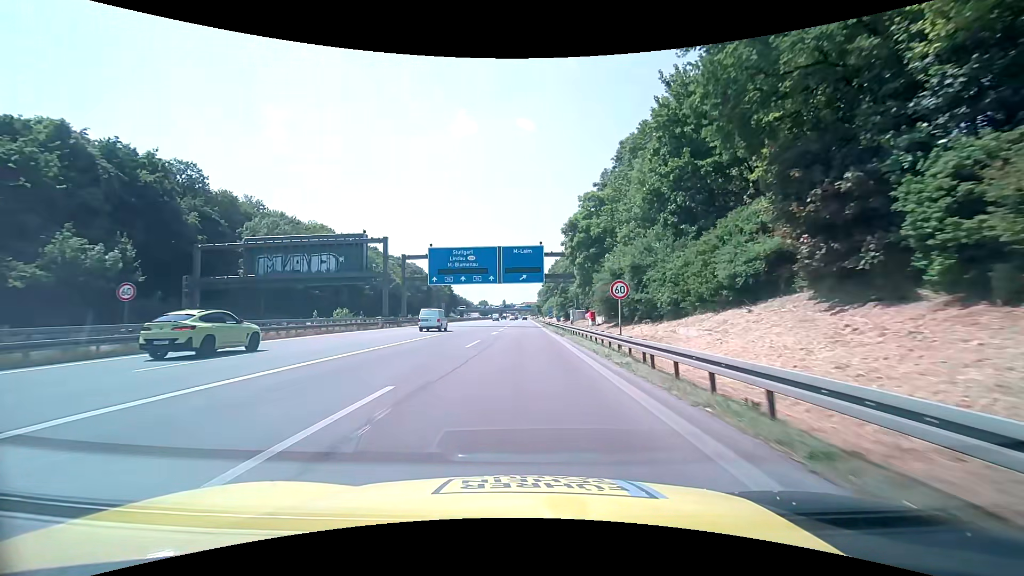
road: motorway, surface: asphalt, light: Day
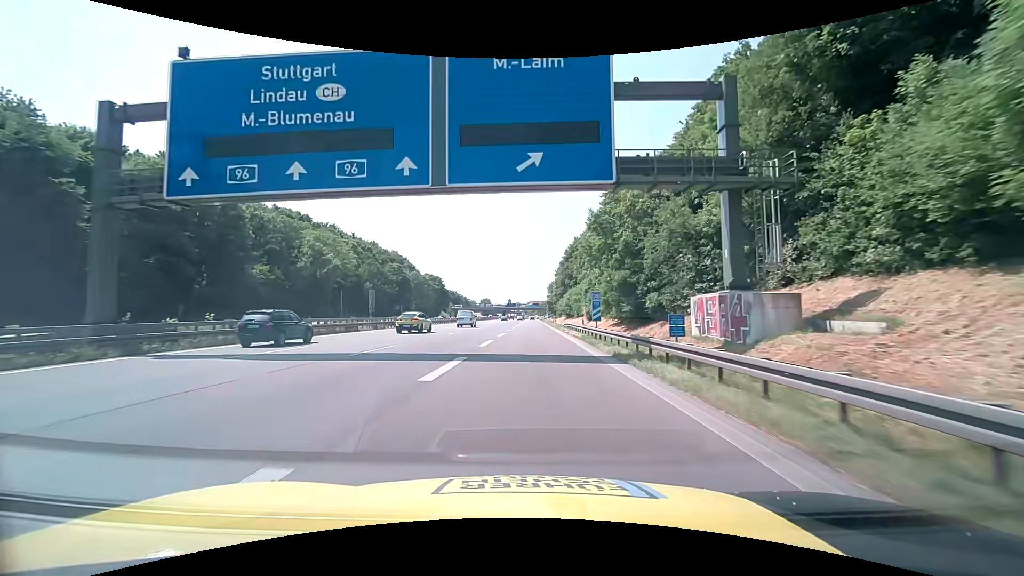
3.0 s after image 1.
(-0.1, +50.5) m; -1°
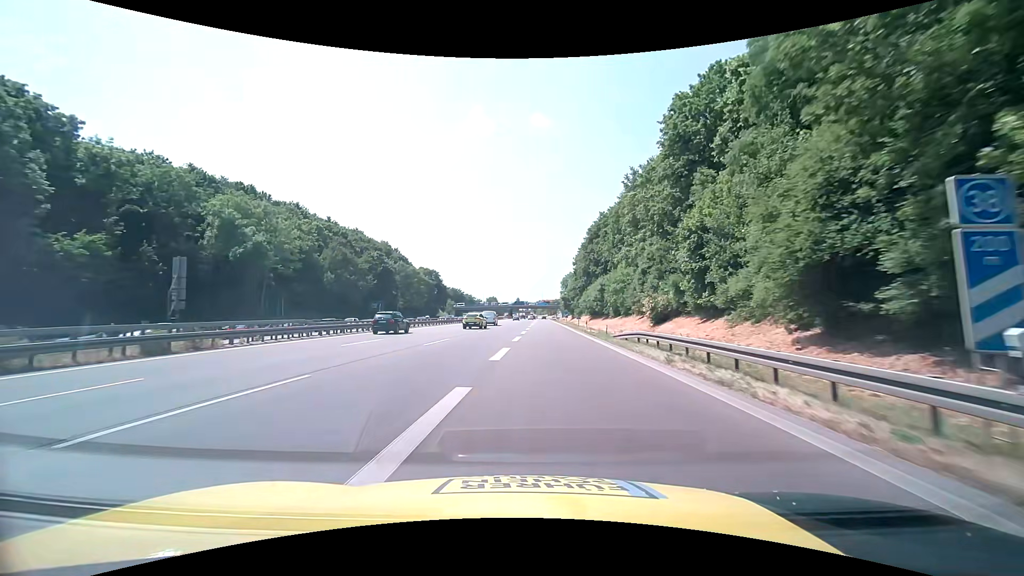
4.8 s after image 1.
(-0.2, +30.2) m; -1°
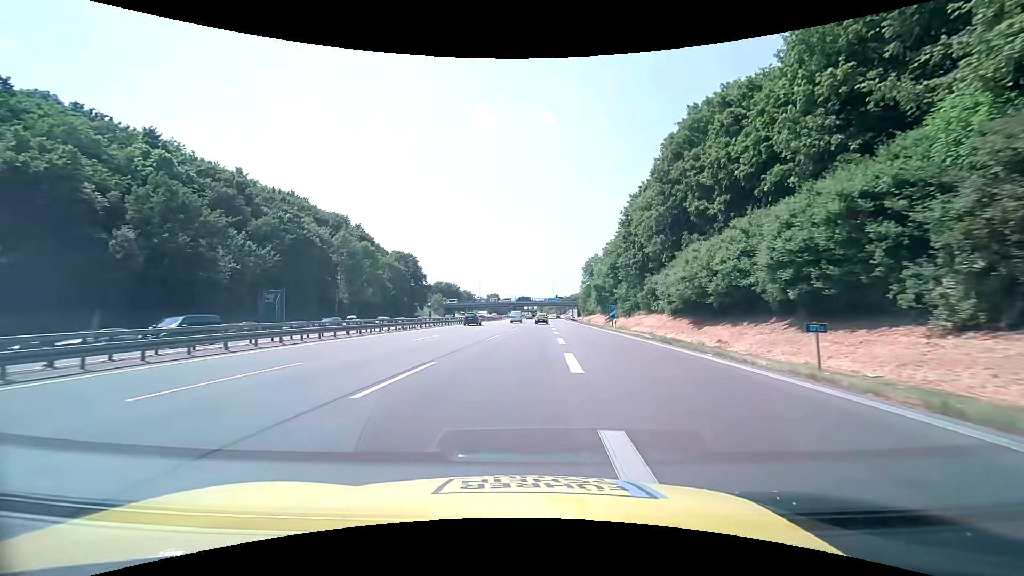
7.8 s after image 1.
(-0.1, +50.3) m; 0°
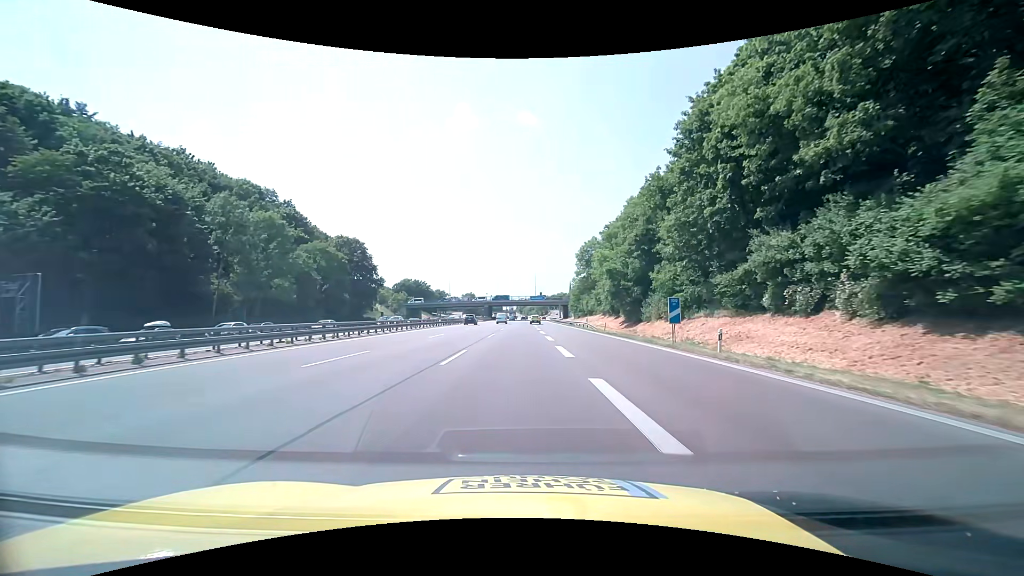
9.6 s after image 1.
(+0.5, +30.1) m; +2°
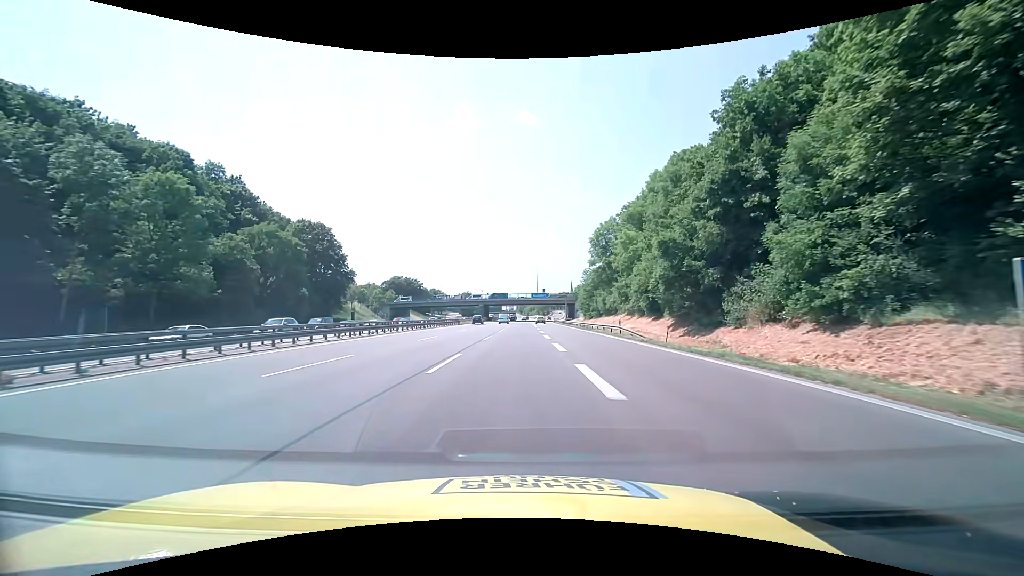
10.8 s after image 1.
(+0.1, +20.1) m; 0°
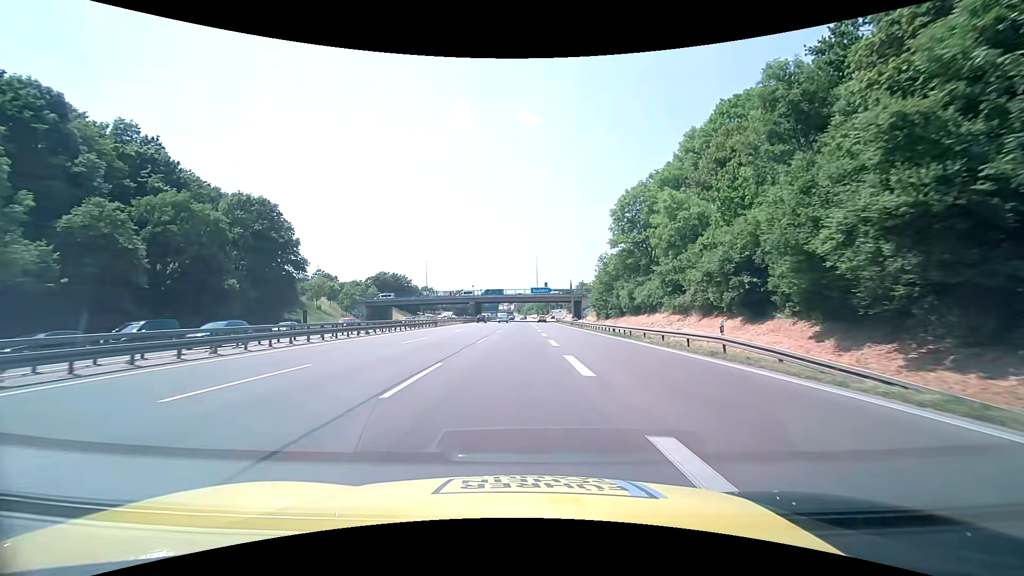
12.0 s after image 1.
(0.0, +20.3) m; 0°
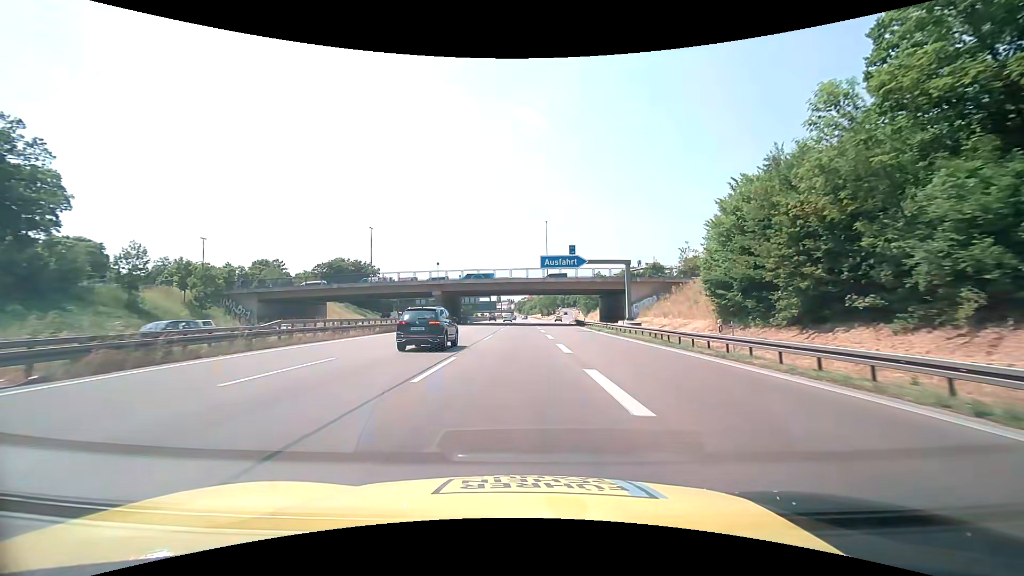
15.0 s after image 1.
(+0.1, +51.5) m; 0°
(0, +10) (0, +20) (0, +30) (0, +40) (0, +50) (0, +60) (0, +70) (0, +80) (0, +90) (0, +100) m
